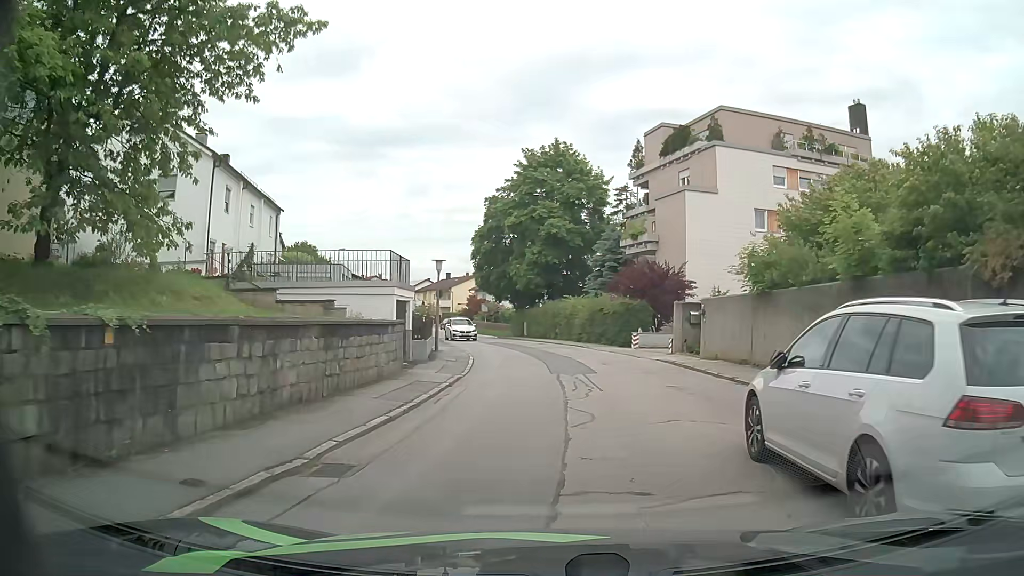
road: residential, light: Day
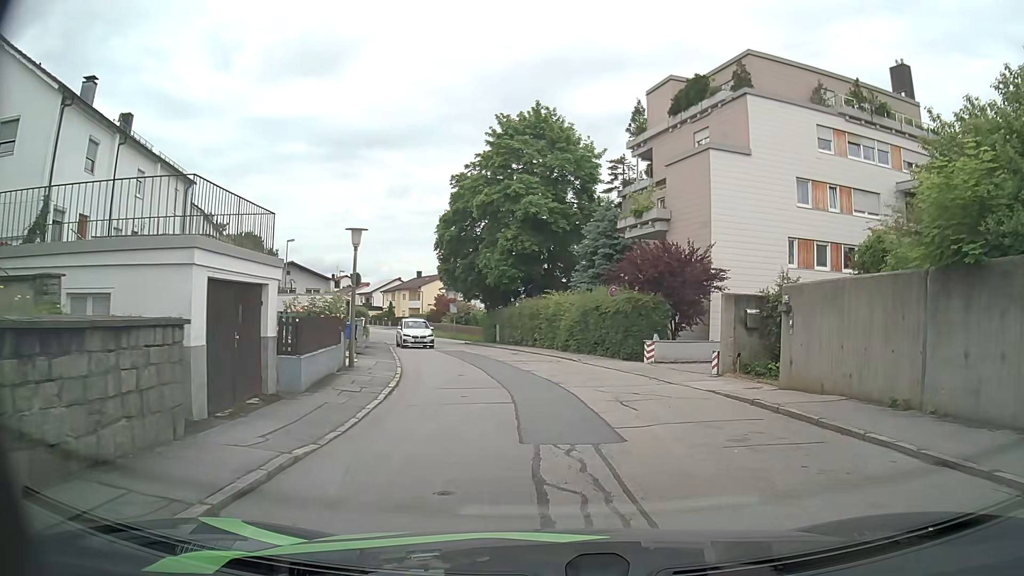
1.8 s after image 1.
(+0.2, +9.9) m; +2°
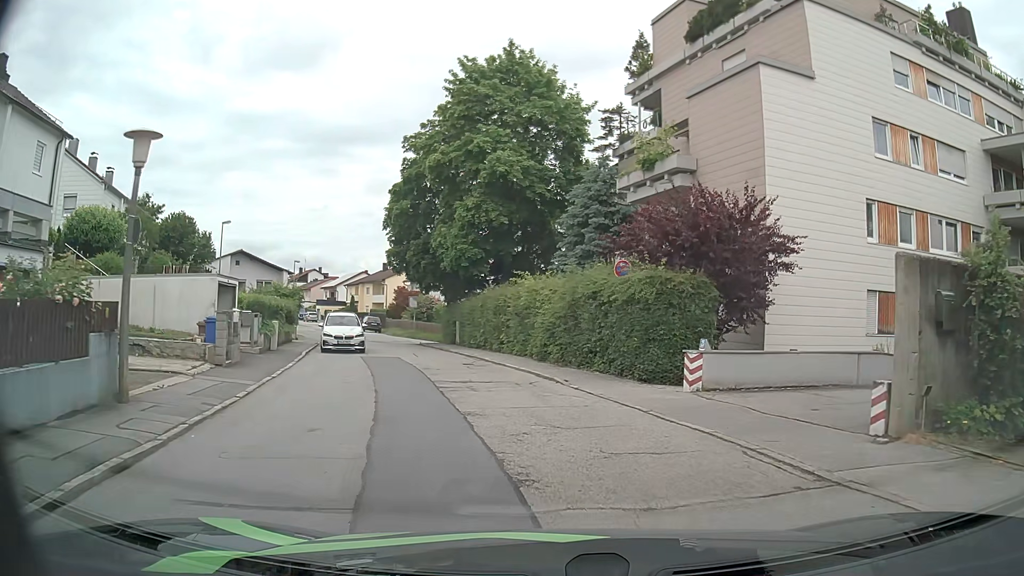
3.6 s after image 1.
(+0.2, +9.8) m; +2°
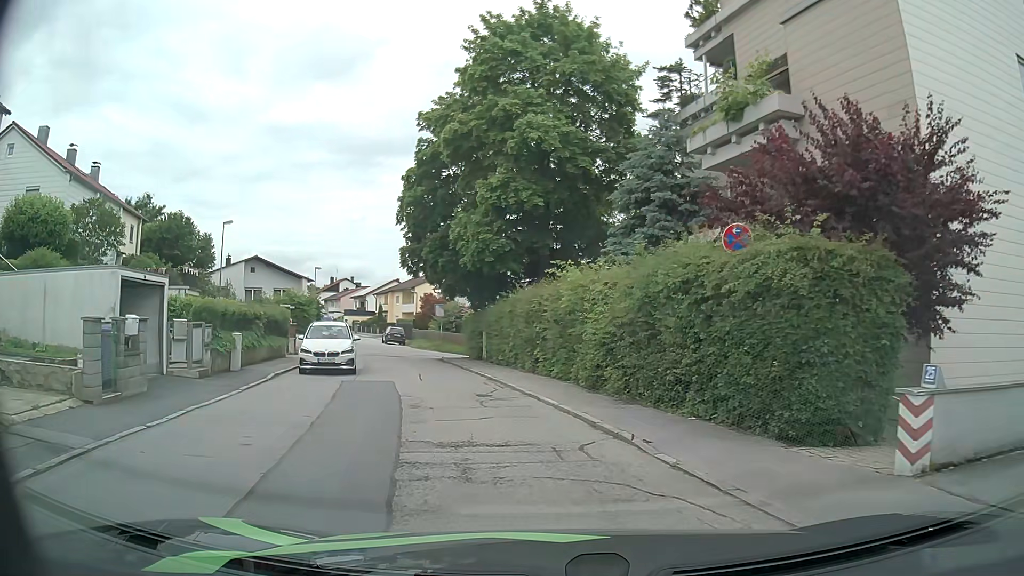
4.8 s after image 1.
(-0.1, +6.7) m; -3°
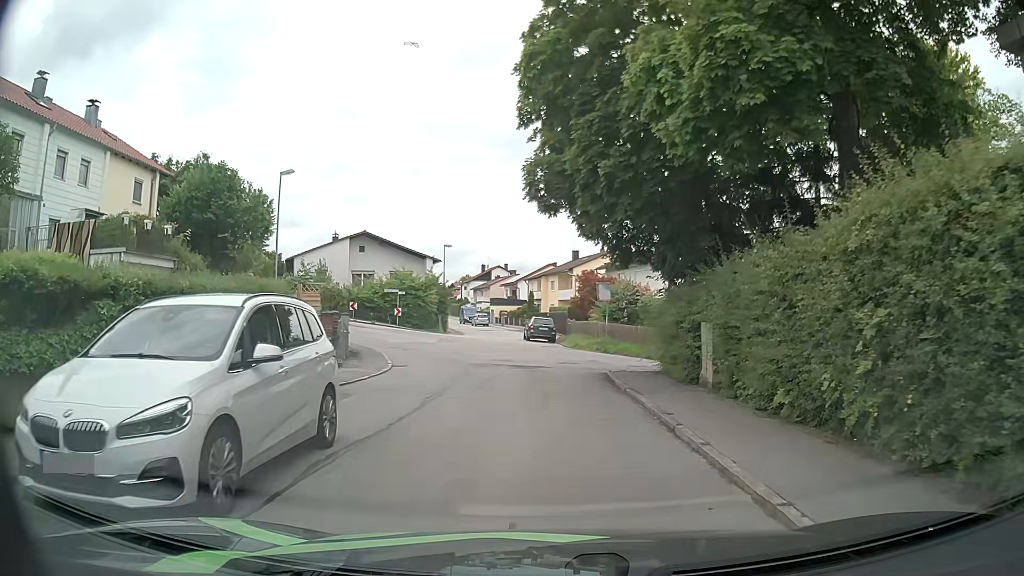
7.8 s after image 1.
(-2.4, +16.4) m; -14°
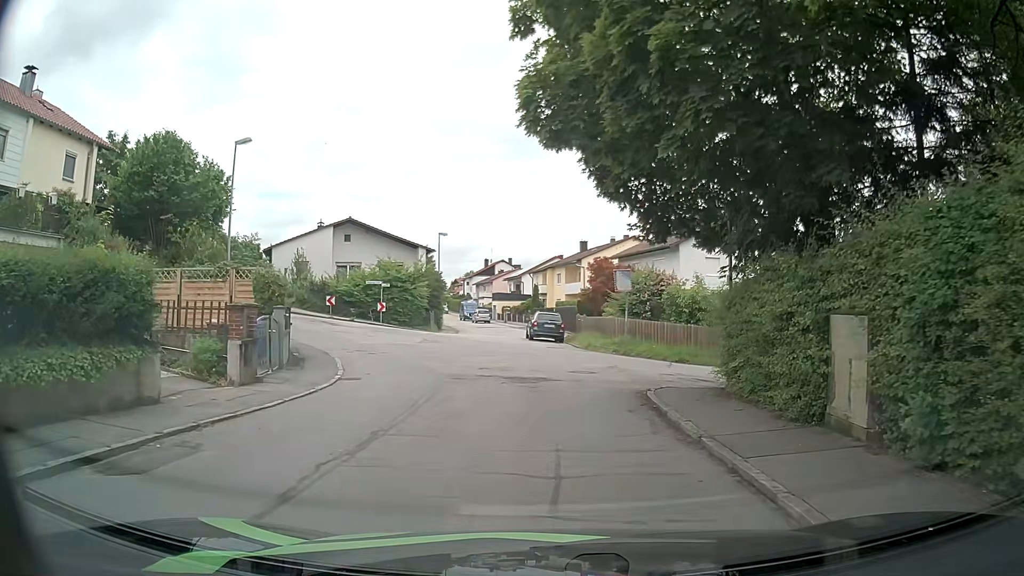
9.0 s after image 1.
(-0.1, +6.2) m; 0°
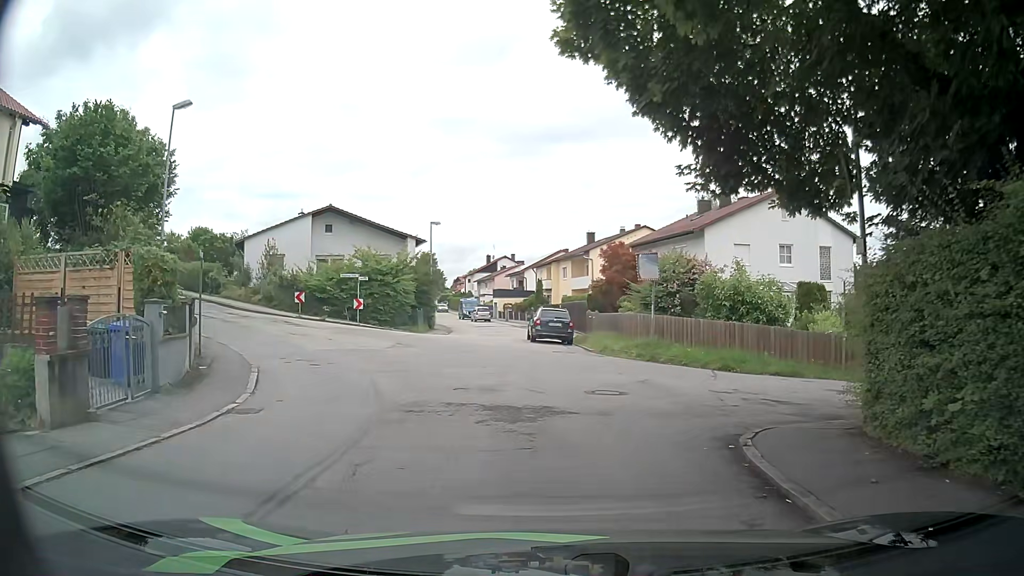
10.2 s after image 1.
(-0.1, +5.9) m; 0°
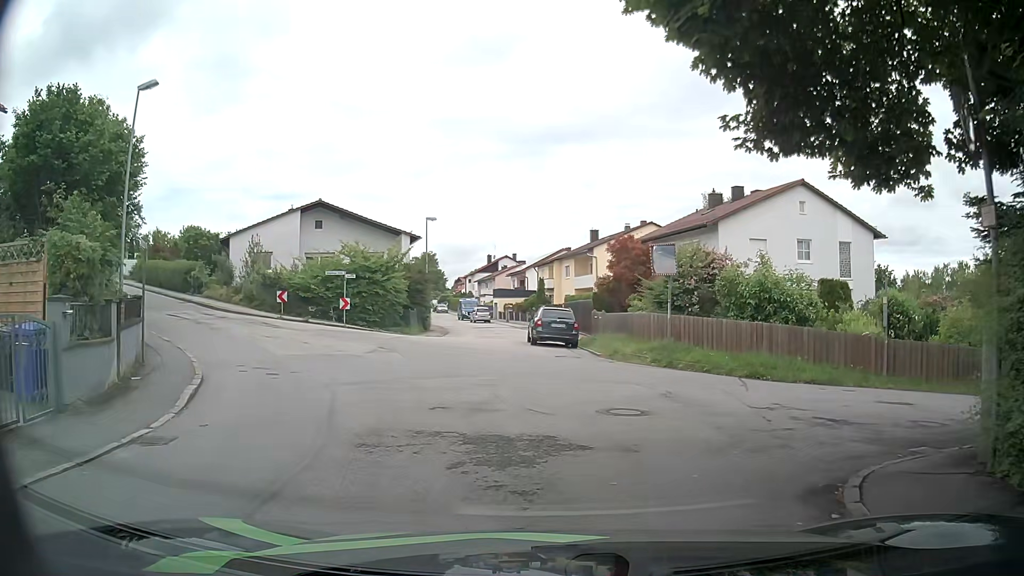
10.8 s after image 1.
(0.0, +2.6) m; -2°
